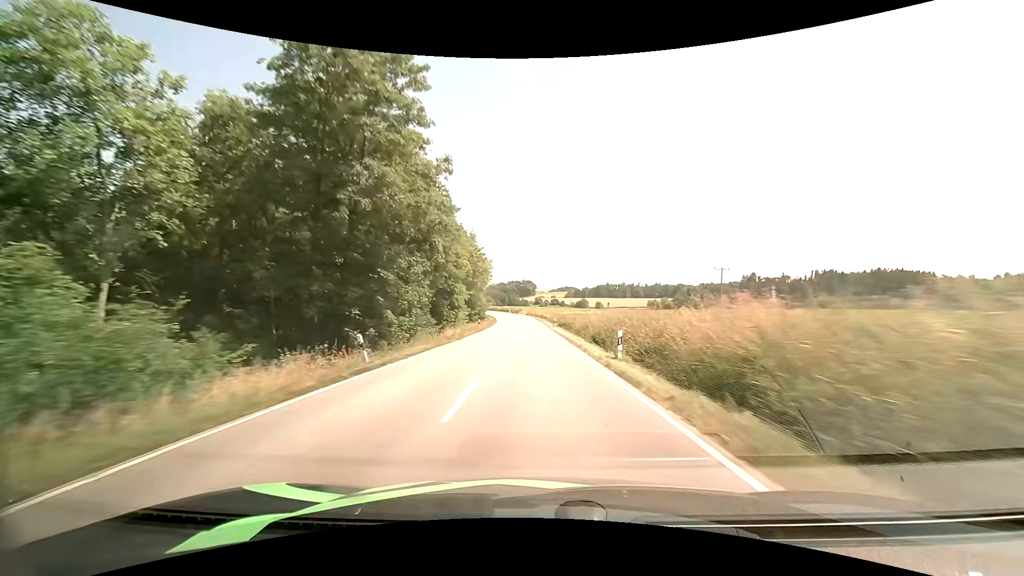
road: secondary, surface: asphalt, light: Day
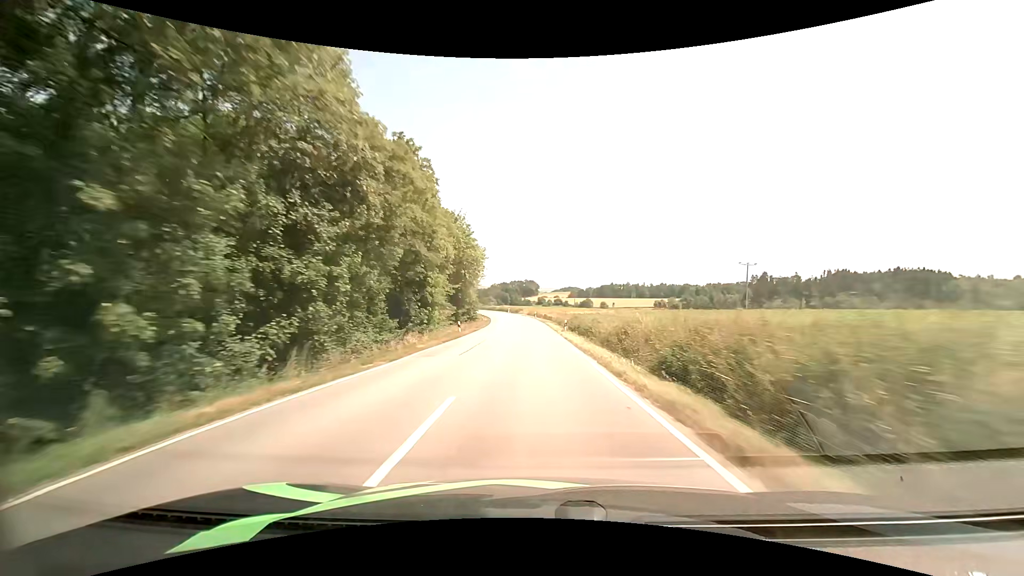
(-0.1, +14.2) m; 0°
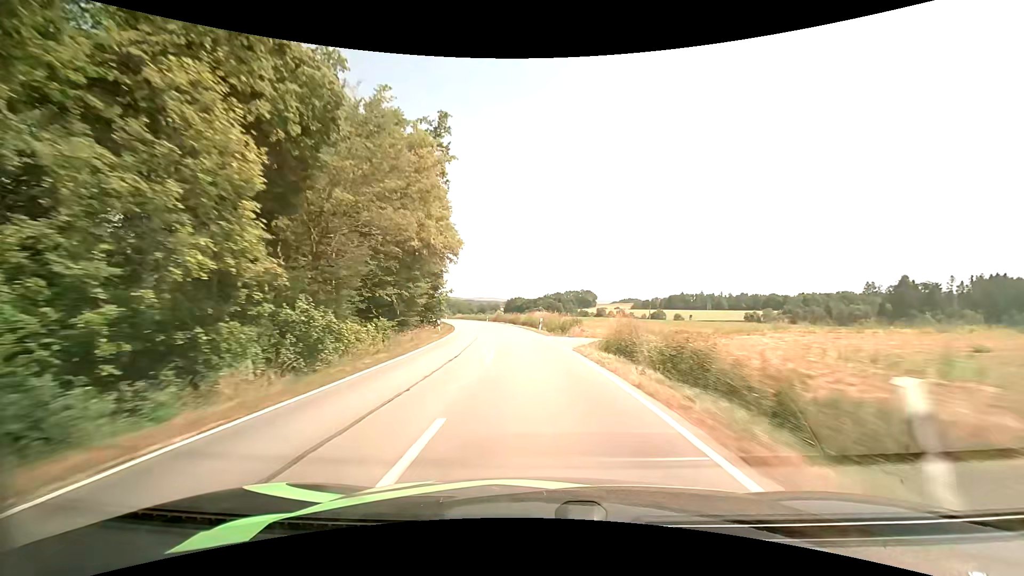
(-2.2, +71.1) m; -6°
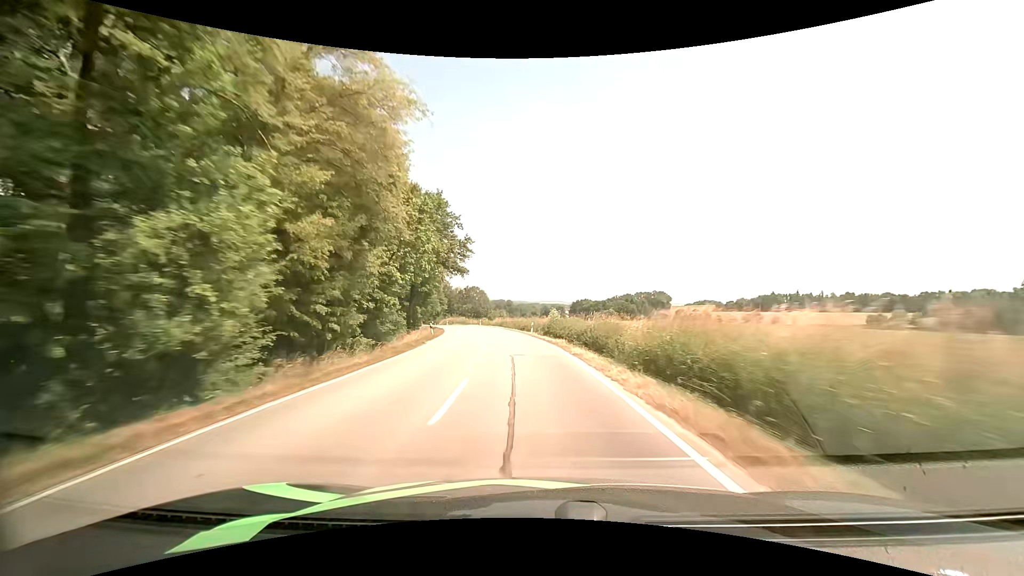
(-2.6, +41.0) m; -7°
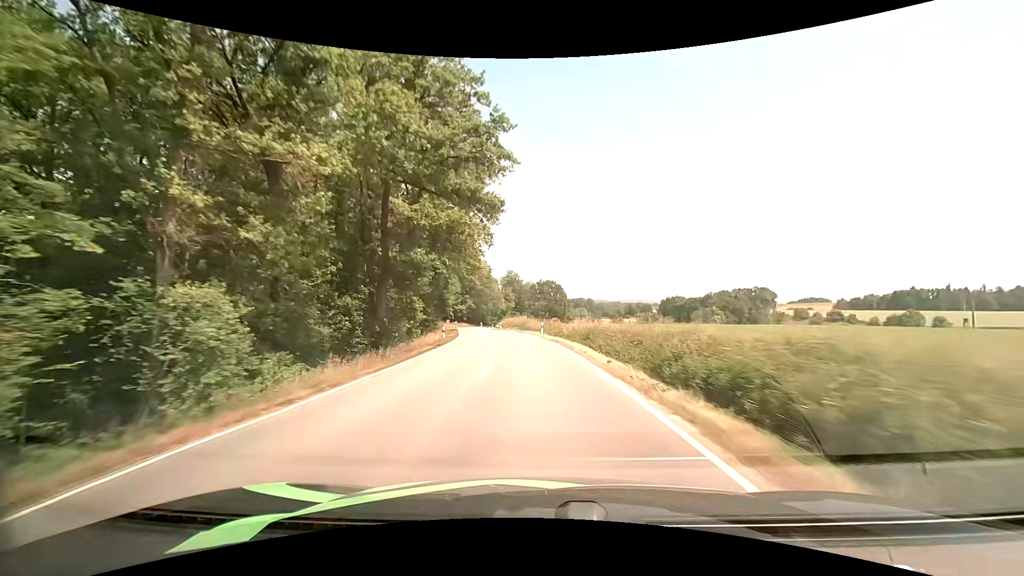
(-3.4, +40.7) m; -9°
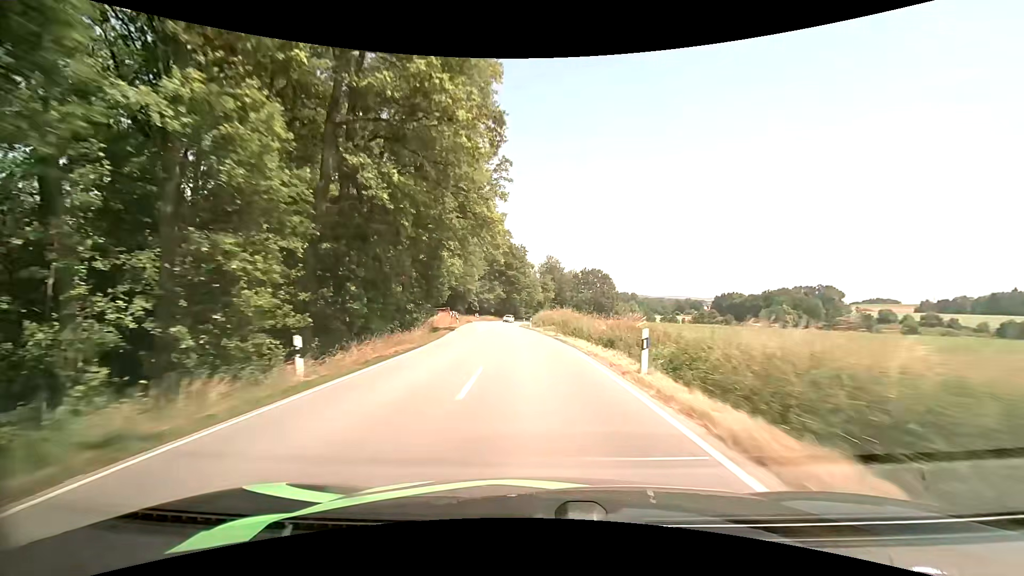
(-1.1, +26.9) m; -4°
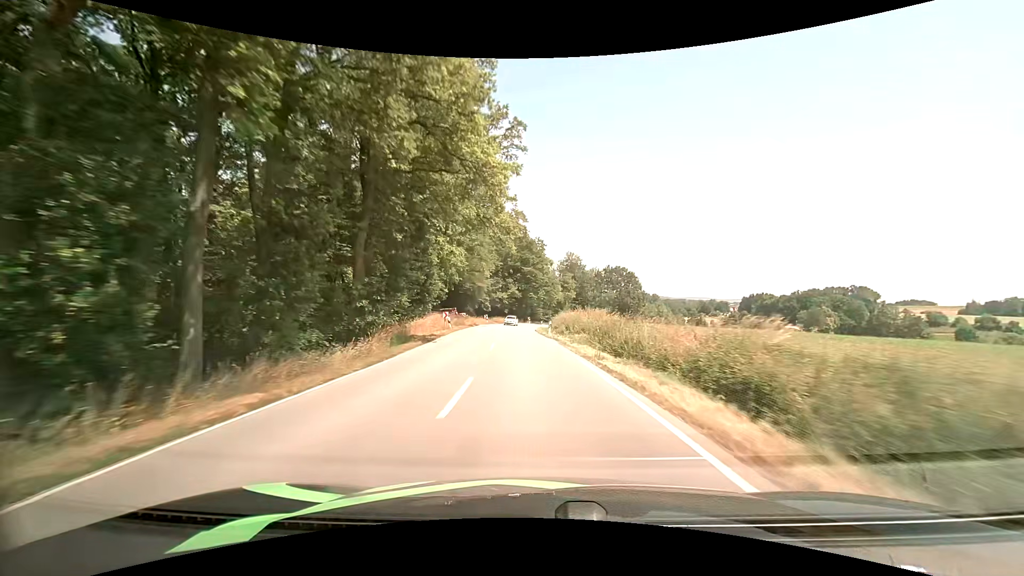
(-0.3, +13.0) m; -2°
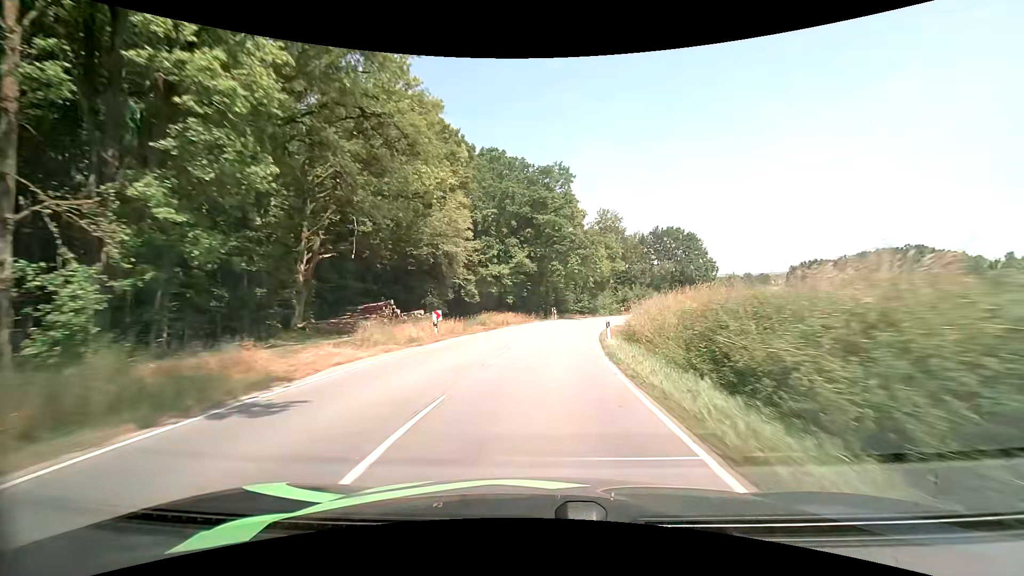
(-1.9, +48.7) m; -2°
(0, +10) (+1, +20) (+2, +30) (+3, +40) (+5, +50) (+8, +59) (+12, +69) (+16, +78) (+20, +87) (+25, +95) m
